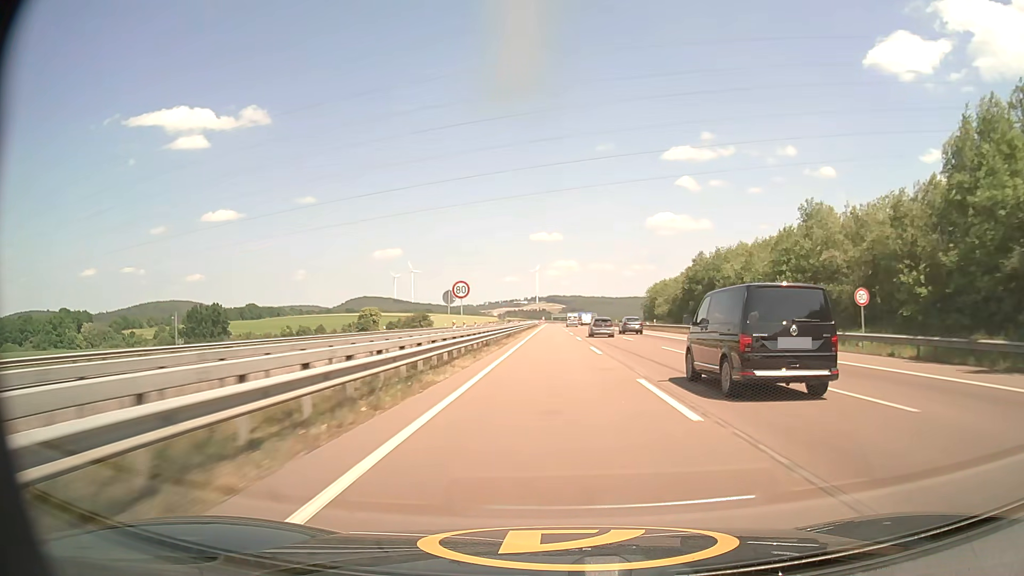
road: motorway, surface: asphalt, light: Day
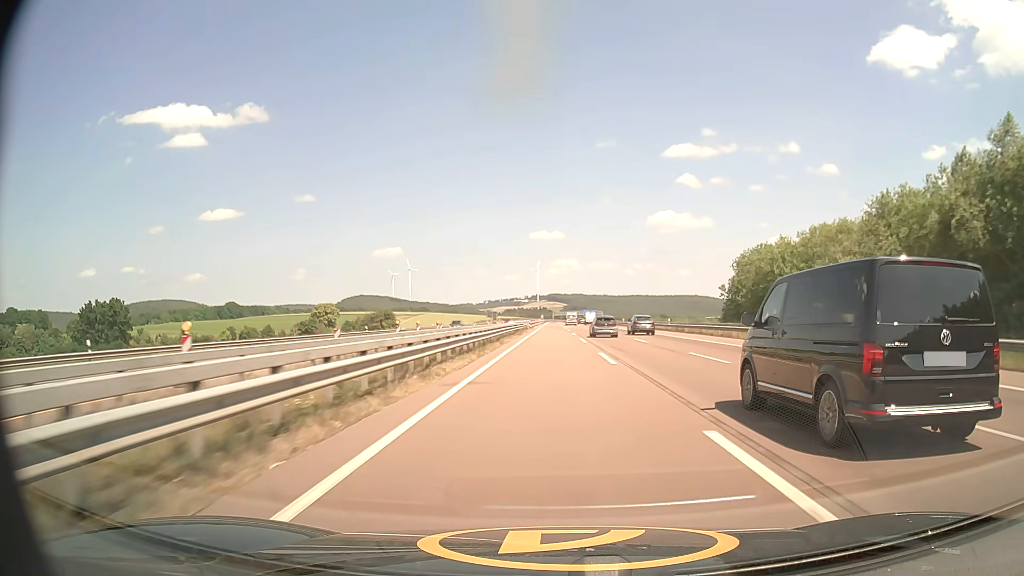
(0.0, +60.6) m; 0°
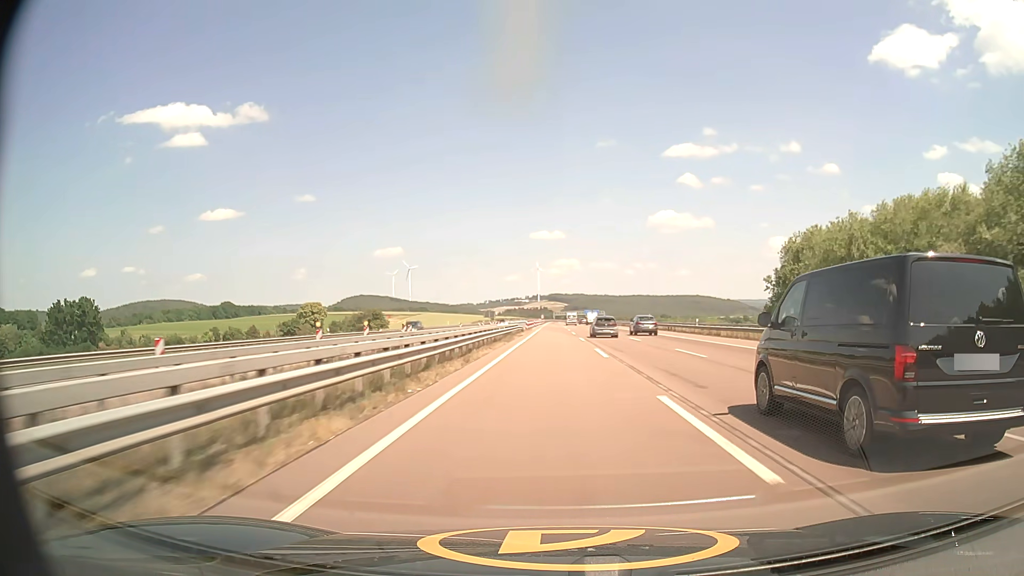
(0.0, +14.3) m; 0°
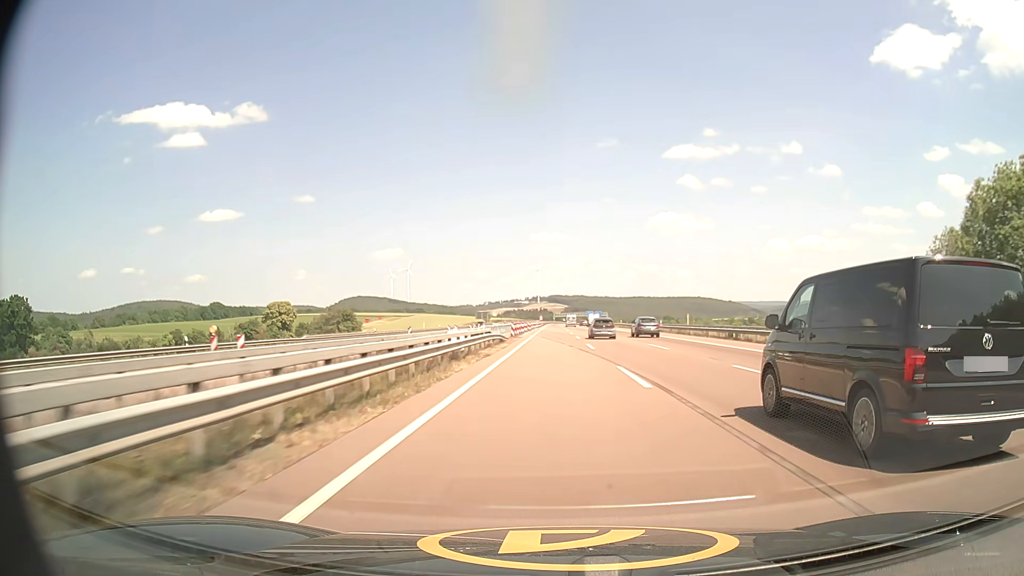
(0.0, +27.4) m; 0°
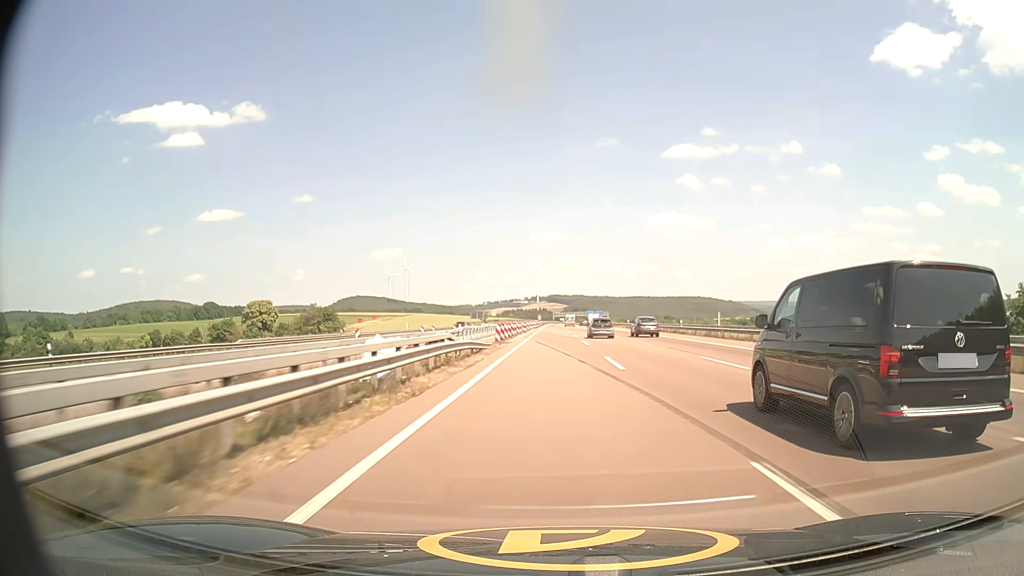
(0.0, +13.3) m; 0°
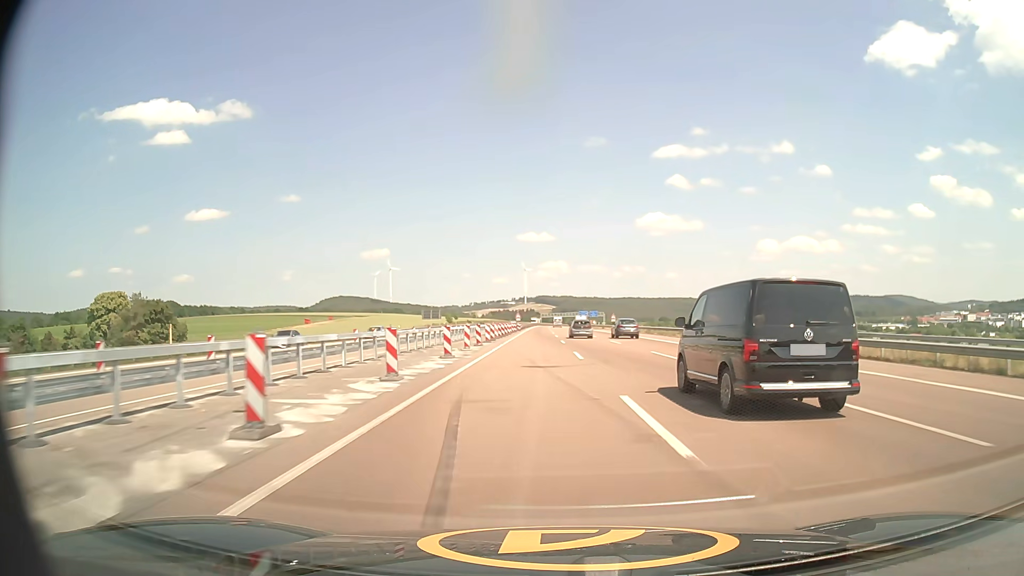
(+0.4, +66.1) m; +1°
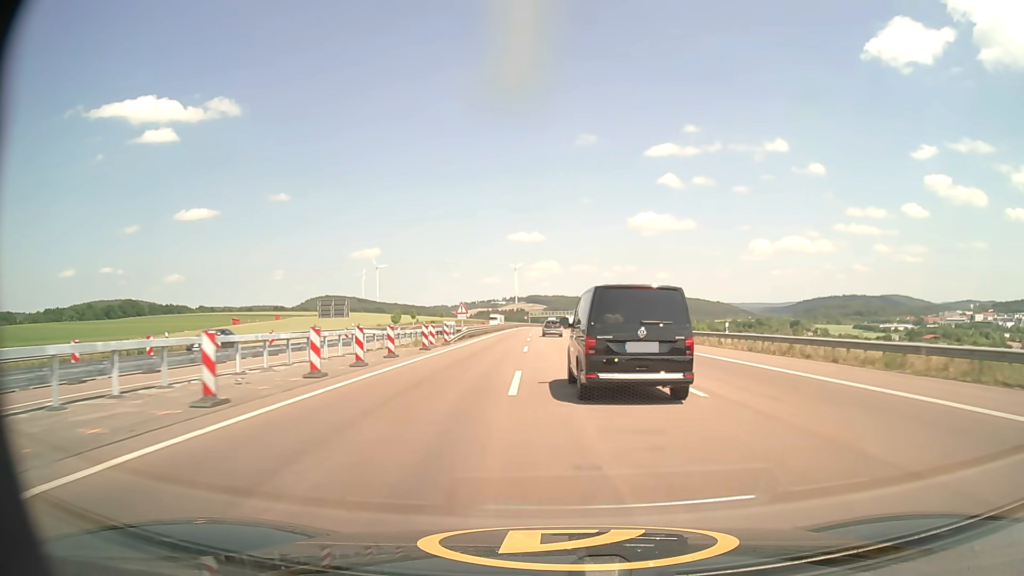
(+0.8, +65.3) m; +1°
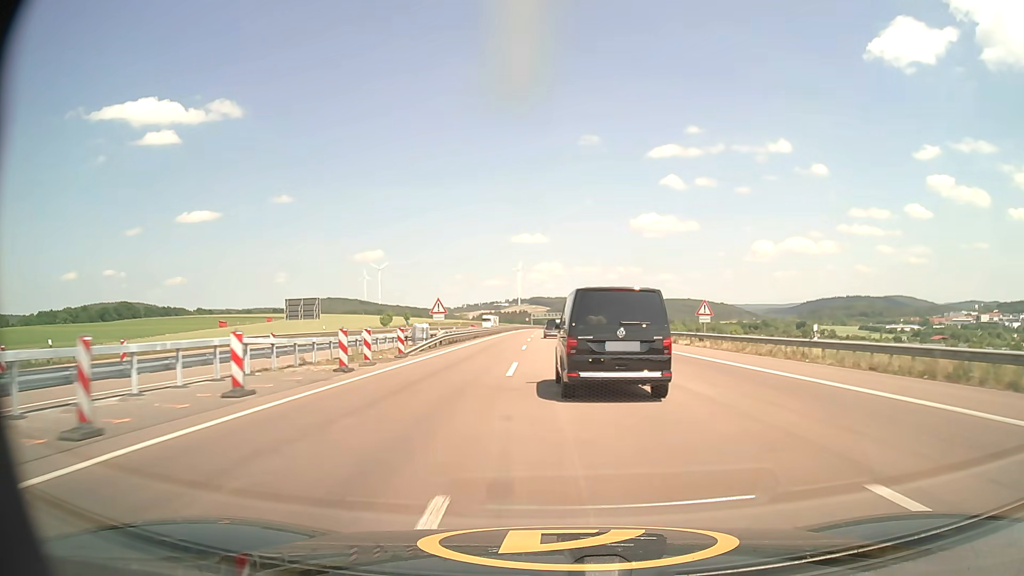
(0.0, +12.9) m; 0°
(0, +10) (0, +20) (0, +30) (0, +40) (0, +50) (0, +60) (0, +70) (-1, +80) (-1, +90) (-1, +100) m
